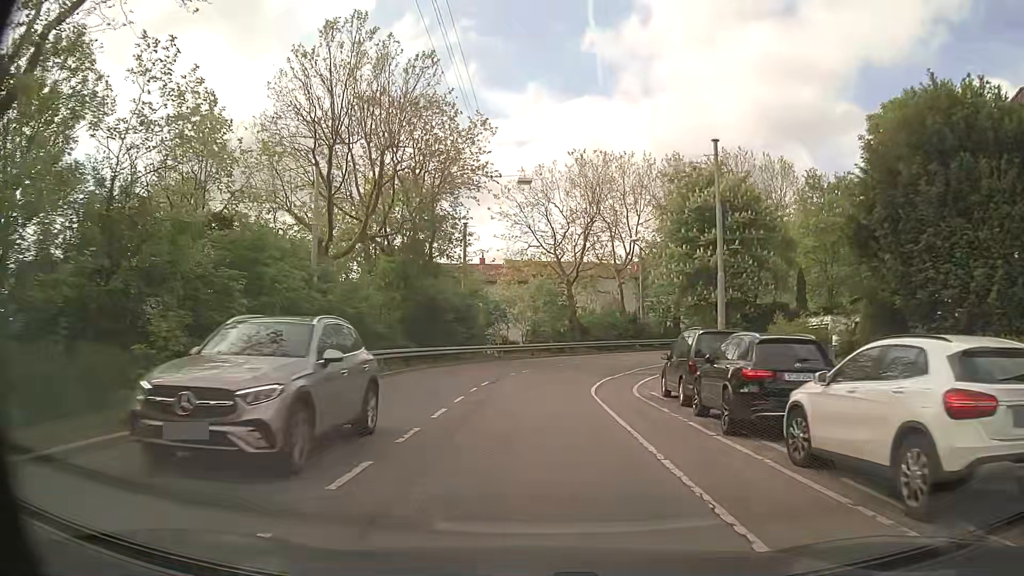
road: secondary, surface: asphalt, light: Day
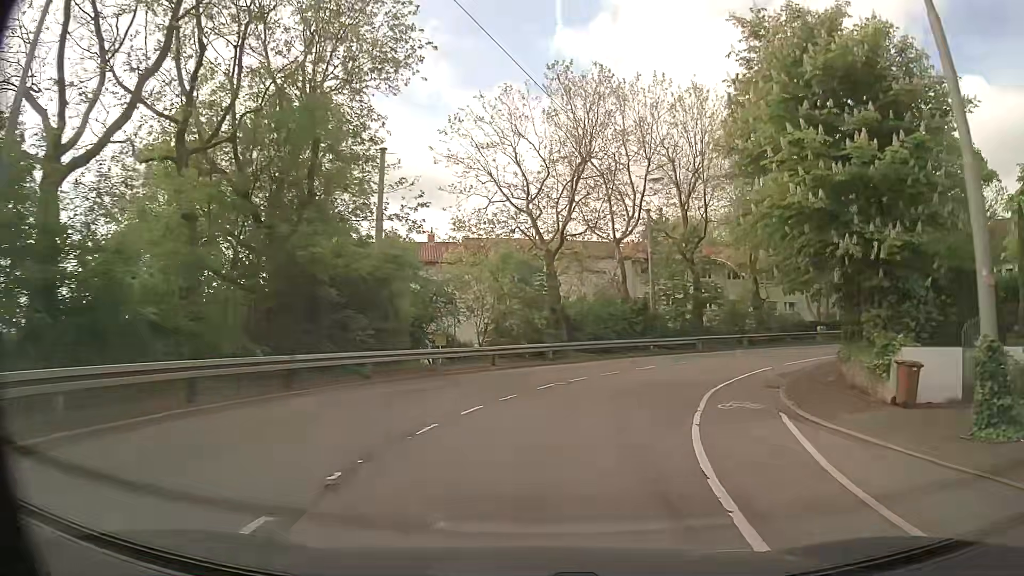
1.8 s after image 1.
(+0.2, +17.7) m; +2°
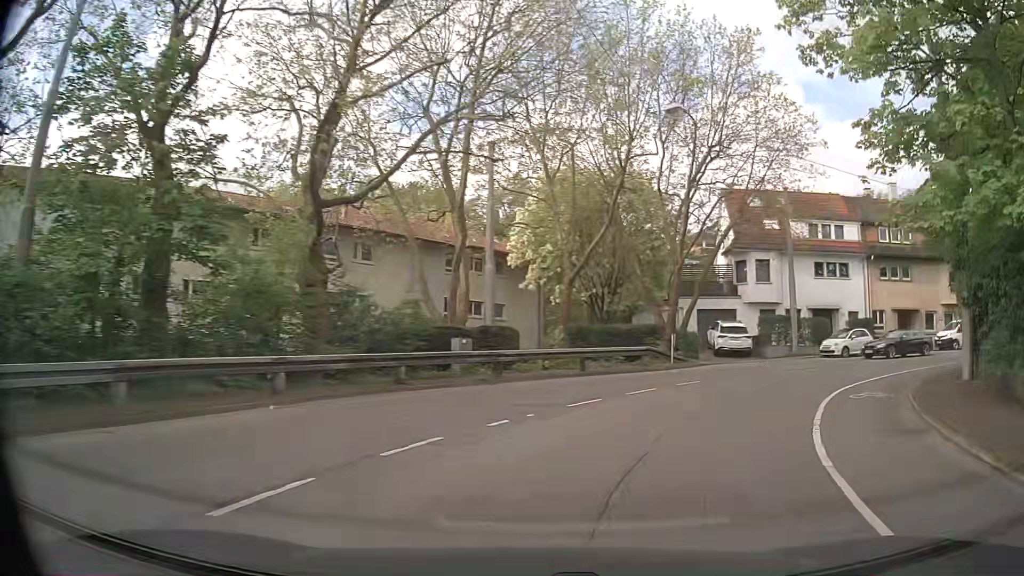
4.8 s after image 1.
(+7.4, +27.8) m; +39°
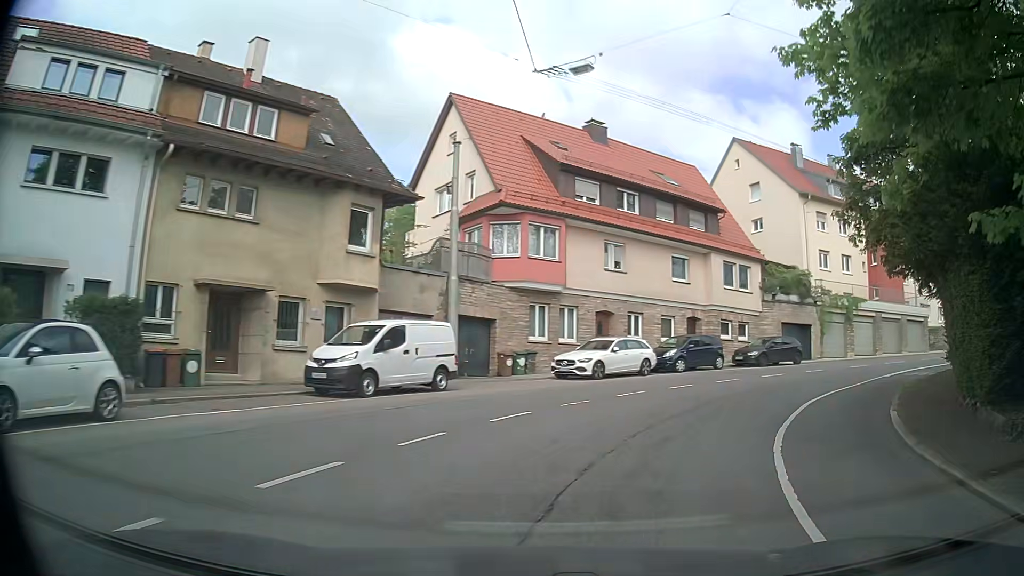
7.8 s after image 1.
(+12.9, +23.3) m; +59°
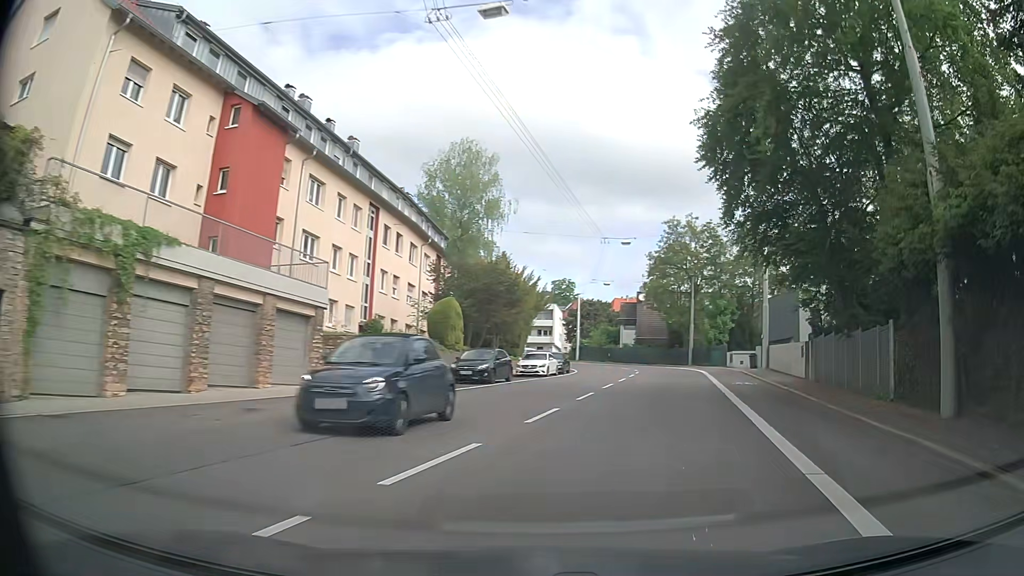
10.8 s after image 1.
(+13.1, +24.3) m; +58°
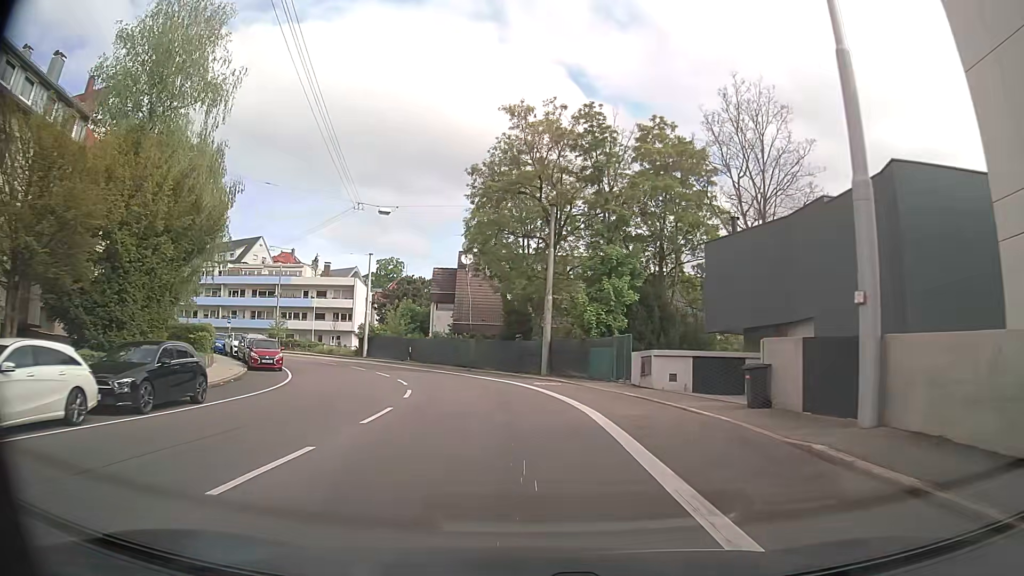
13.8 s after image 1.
(+6.7, +30.2) m; +14°
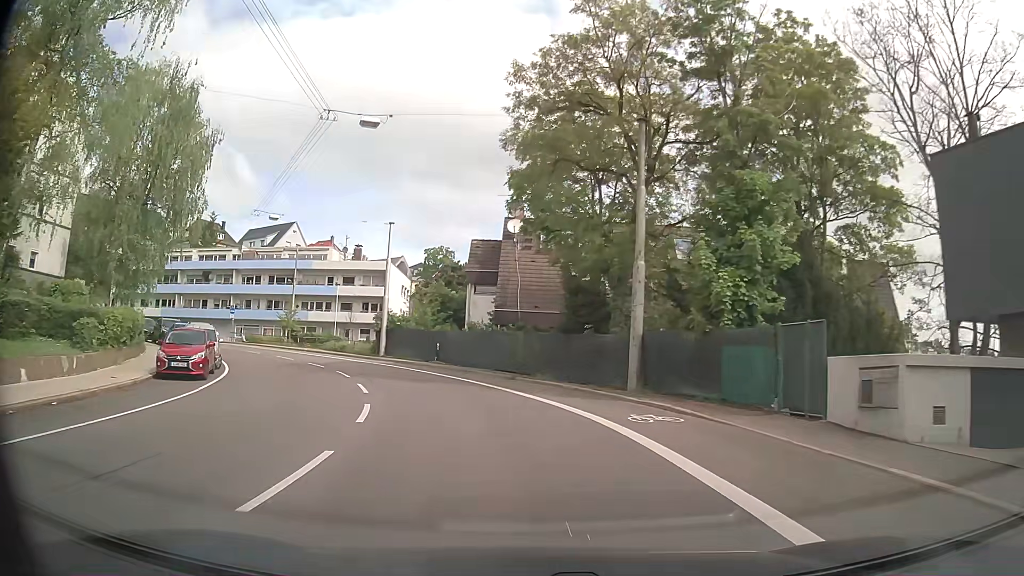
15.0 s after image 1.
(-0.5, +12.9) m; -5°
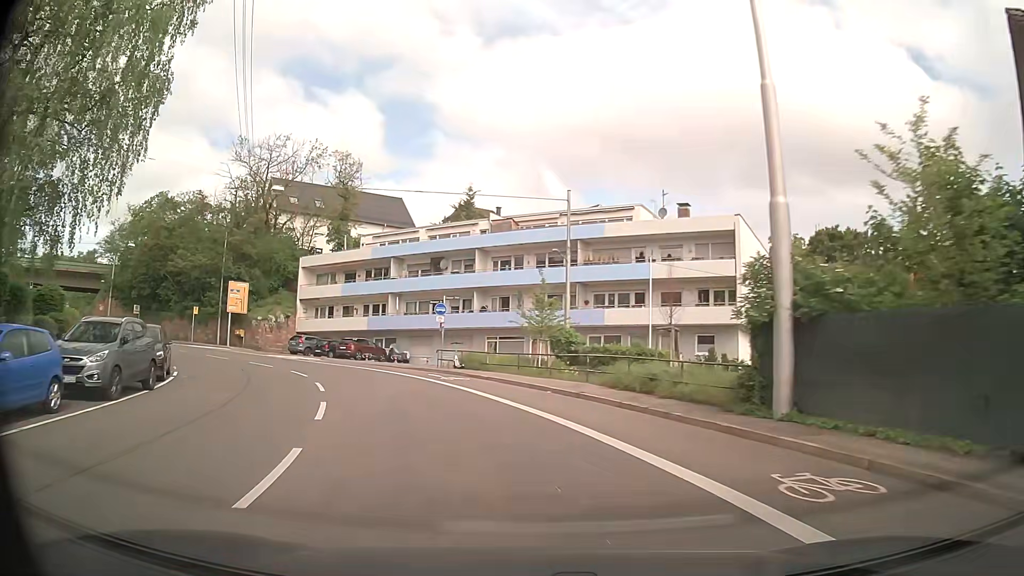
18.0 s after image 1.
(-6.8, +29.9) m; -29°
(-1, +10) (-4, +20) (-8, +28) (-14, +36) (-22, +43) (-30, +49) (-39, +54) (-47, +59) (-56, +64) (-65, +68) m
